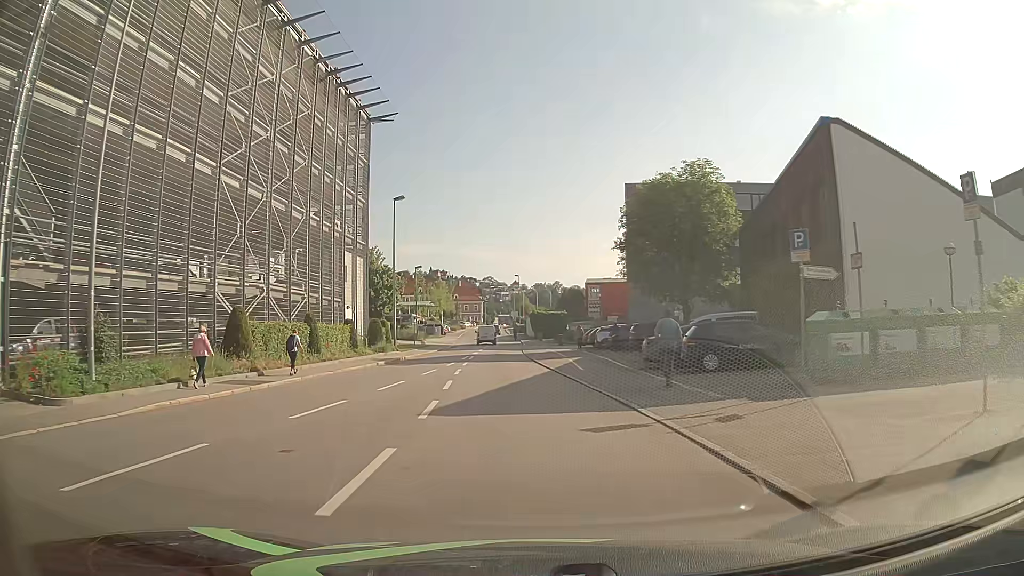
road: tertiary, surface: asphalt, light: Day
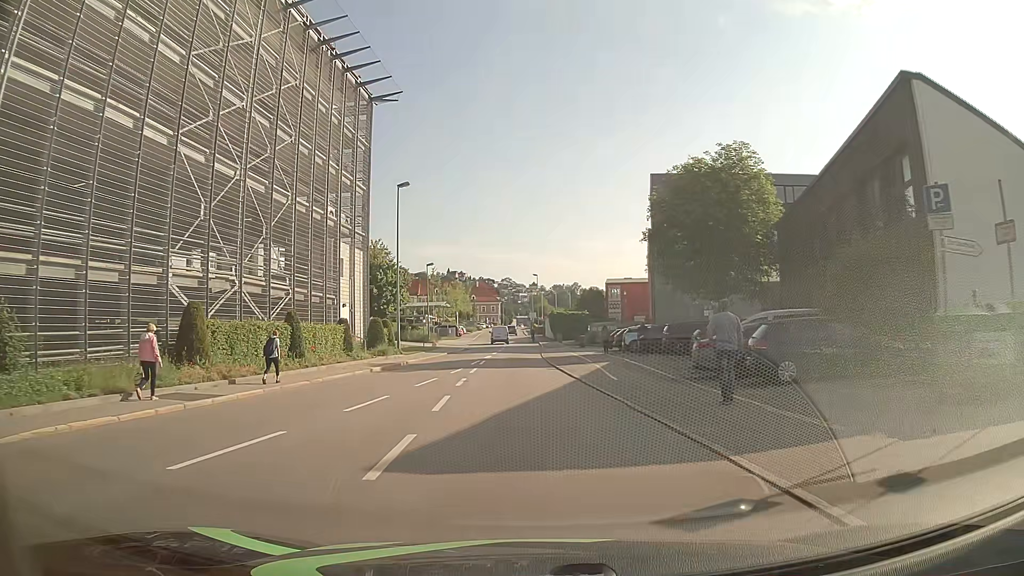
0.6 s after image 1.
(0.0, +4.7) m; 0°
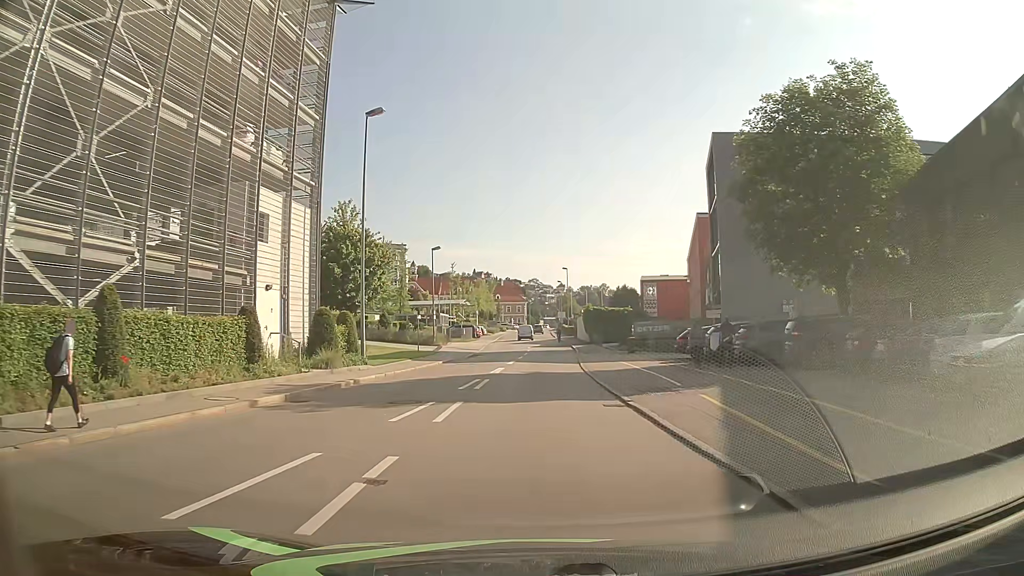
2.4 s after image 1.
(-0.4, +14.0) m; -1°
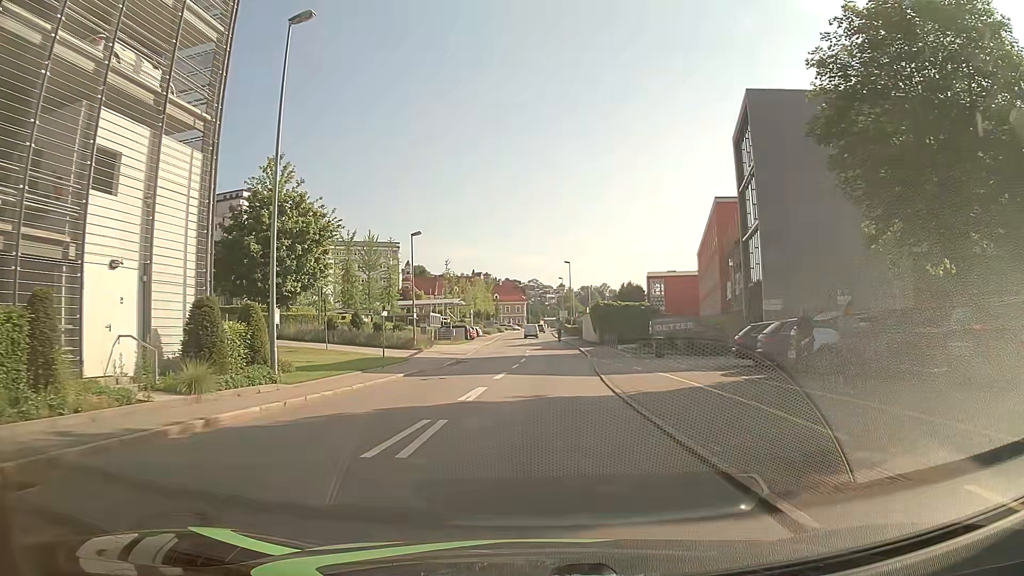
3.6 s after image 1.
(-0.4, +9.2) m; -1°
(0, +10) (0, +20) (0, +30) (0, +40) (0, +50) (0, +60) (0, +70) (-1, +80) (-1, +90) (-1, +100) m
